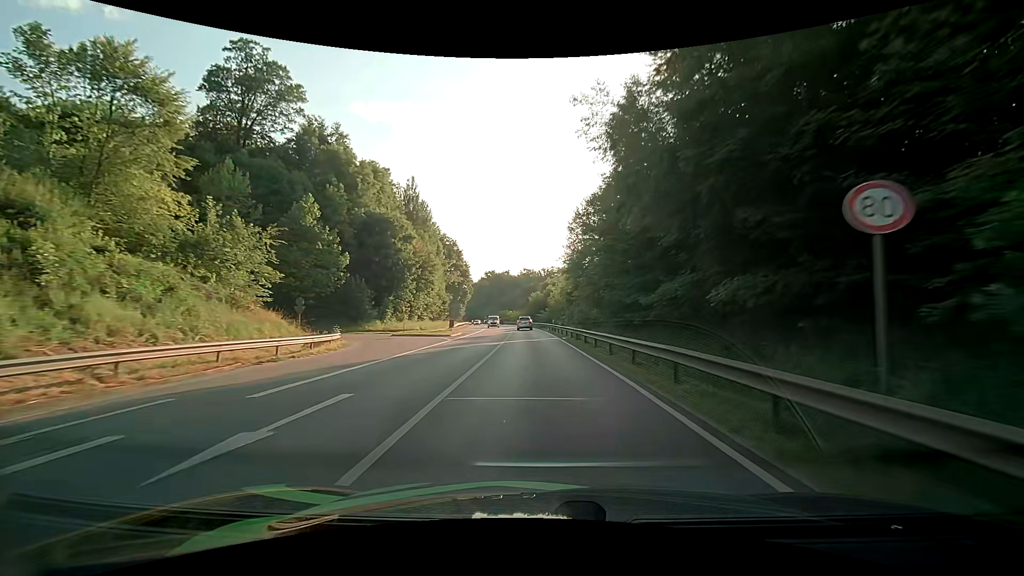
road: primary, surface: asphalt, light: Day
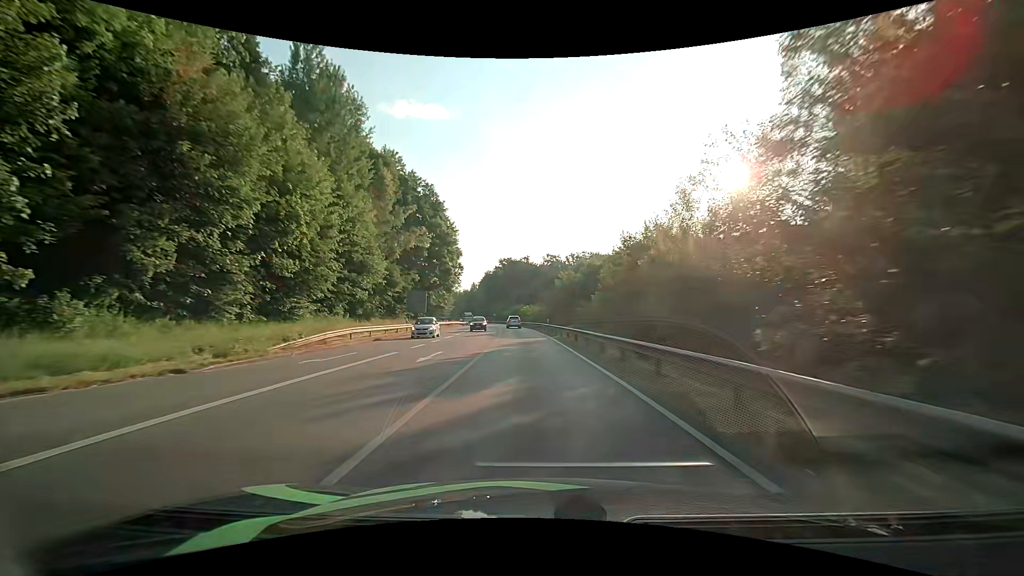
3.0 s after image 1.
(-1.1, +55.5) m; -3°
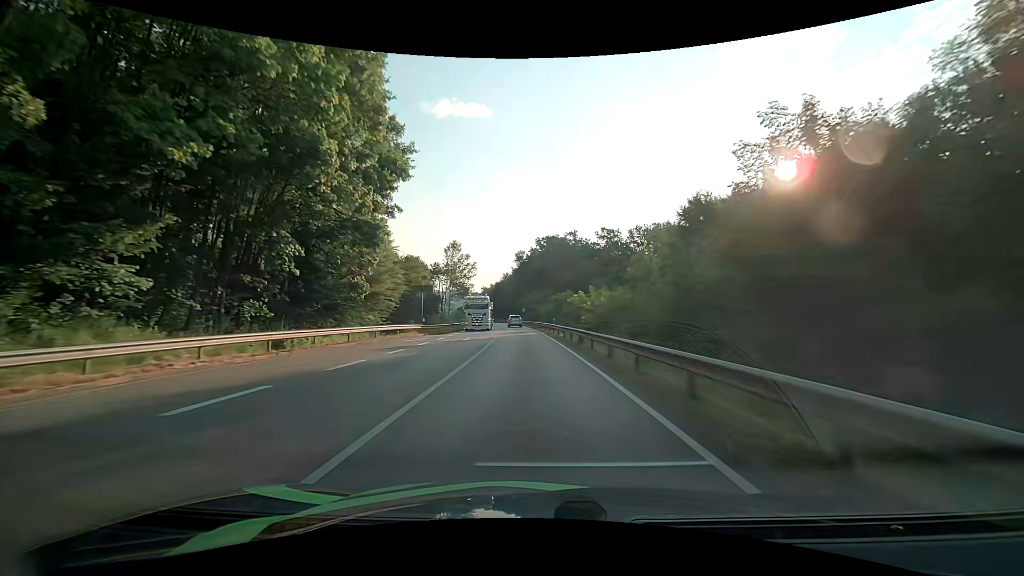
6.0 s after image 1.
(-2.4, +58.8) m; -5°
(0, +10) (0, +20) (-1, +30) (-1, +40) (-2, +50) (-3, +60) (-4, +70) (-5, +80) (-6, +90) (-7, +100) m
